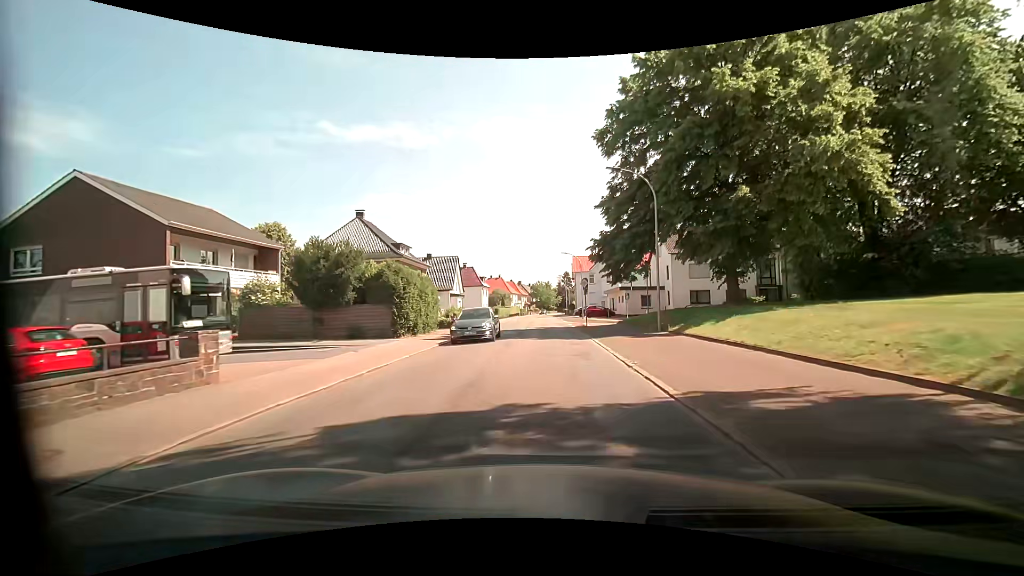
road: residential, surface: asphalt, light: Day
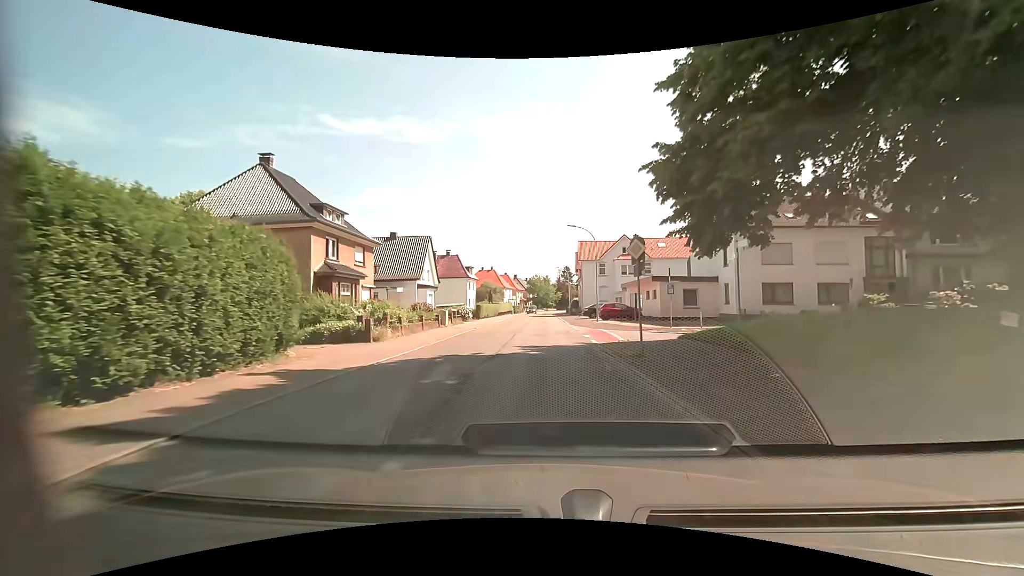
(0.0, +17.9) m; 0°
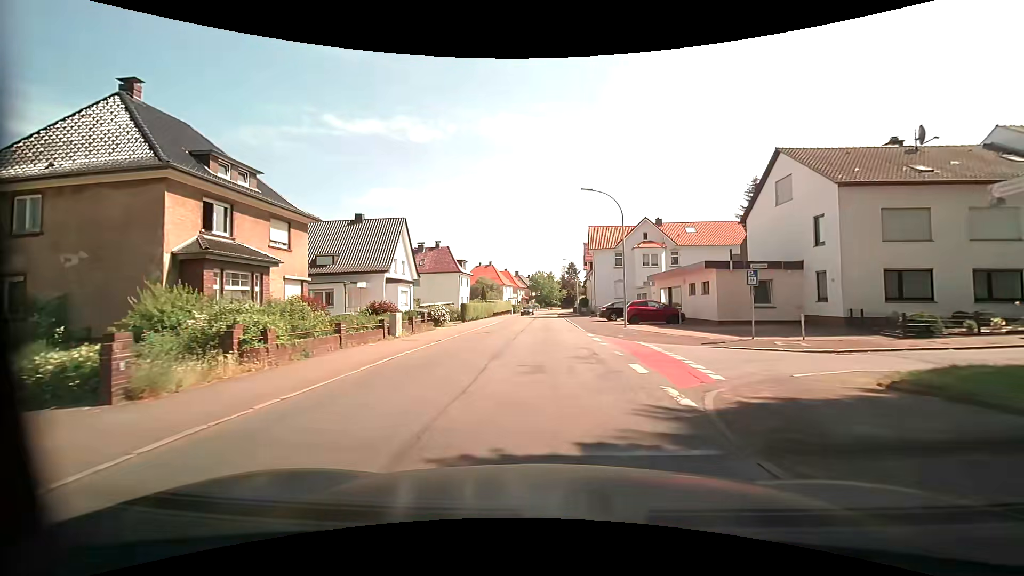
(0.0, +12.0) m; 0°
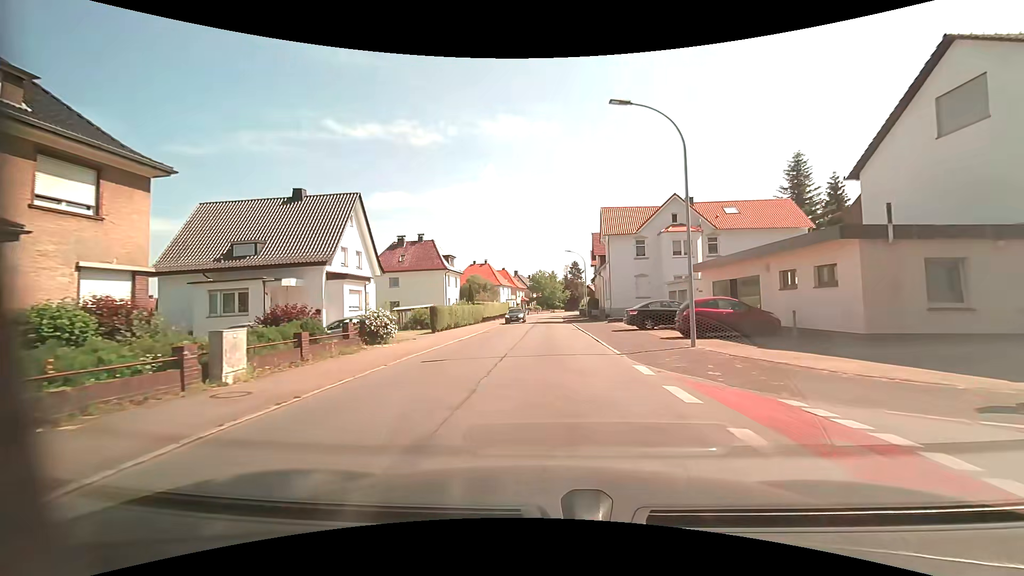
(0.0, +12.0) m; 0°
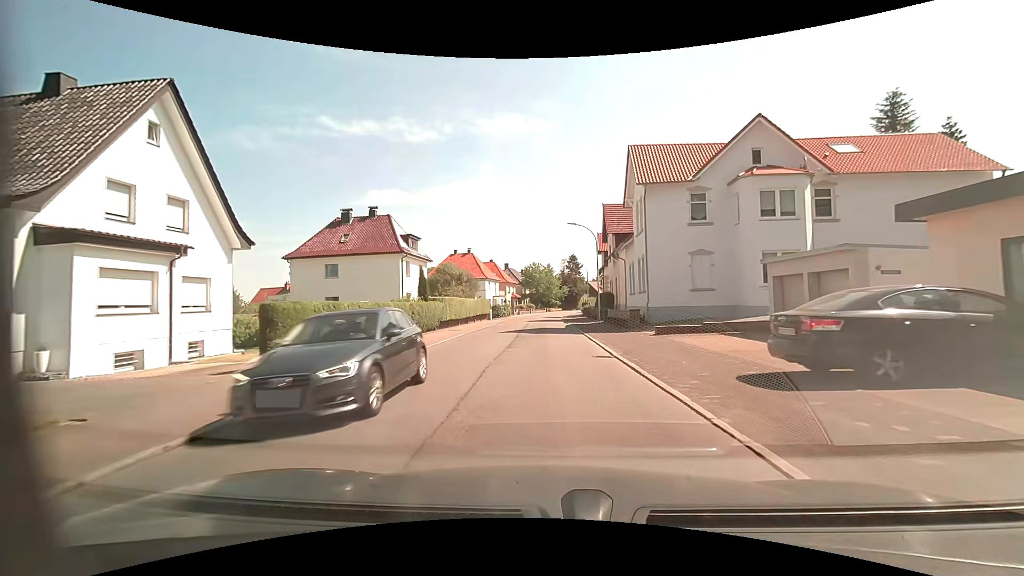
(+0.1, +17.6) m; 0°
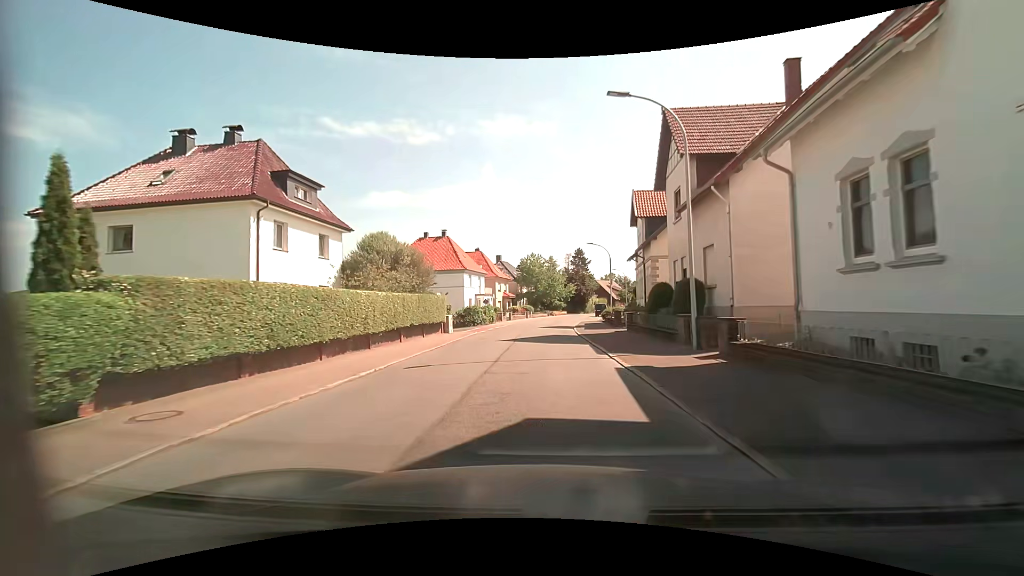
(-0.1, +24.1) m; 0°
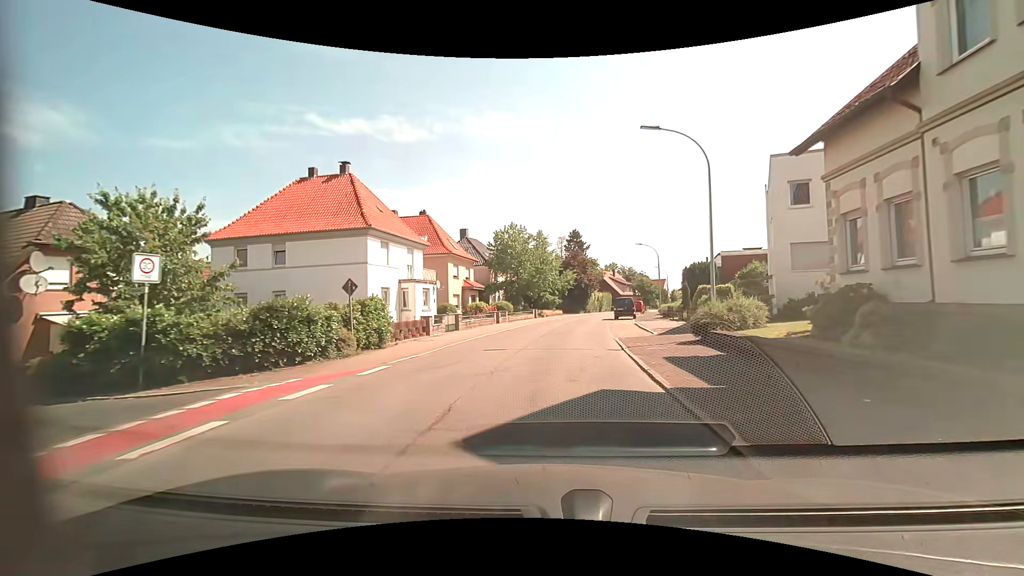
(+0.1, +30.9) m; +2°
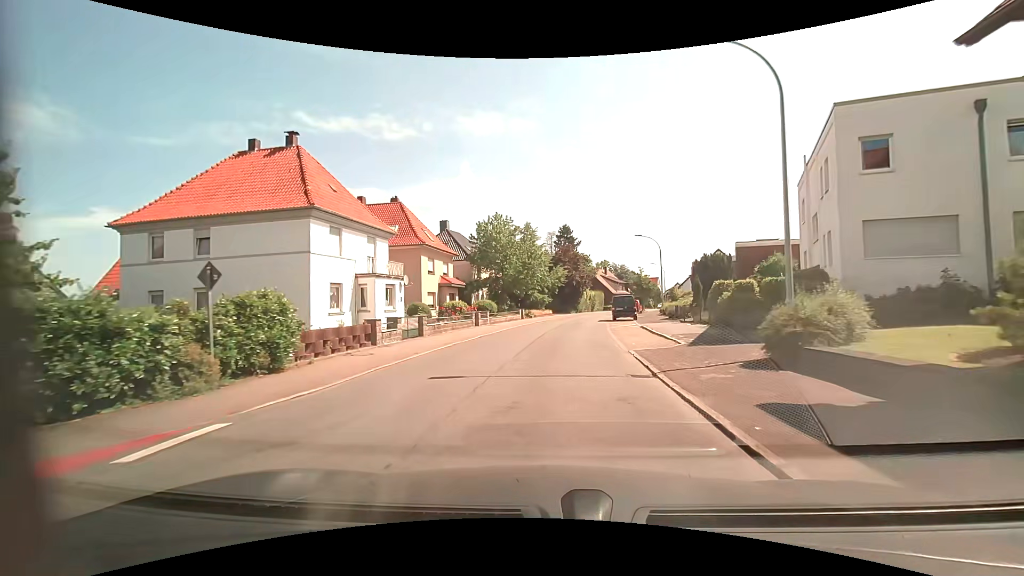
(0.0, +6.1) m; 0°
